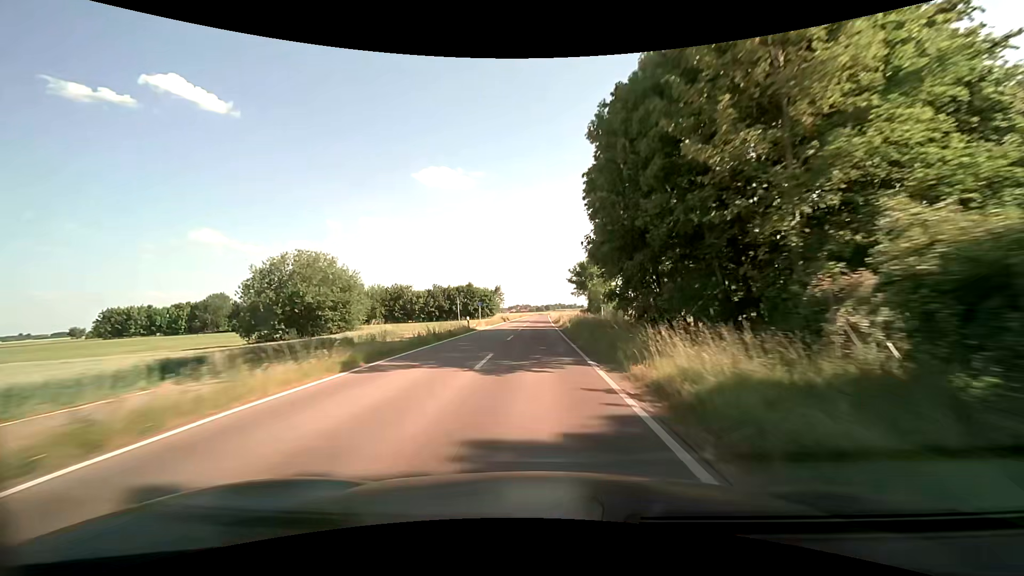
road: tertiary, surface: asphalt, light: Day
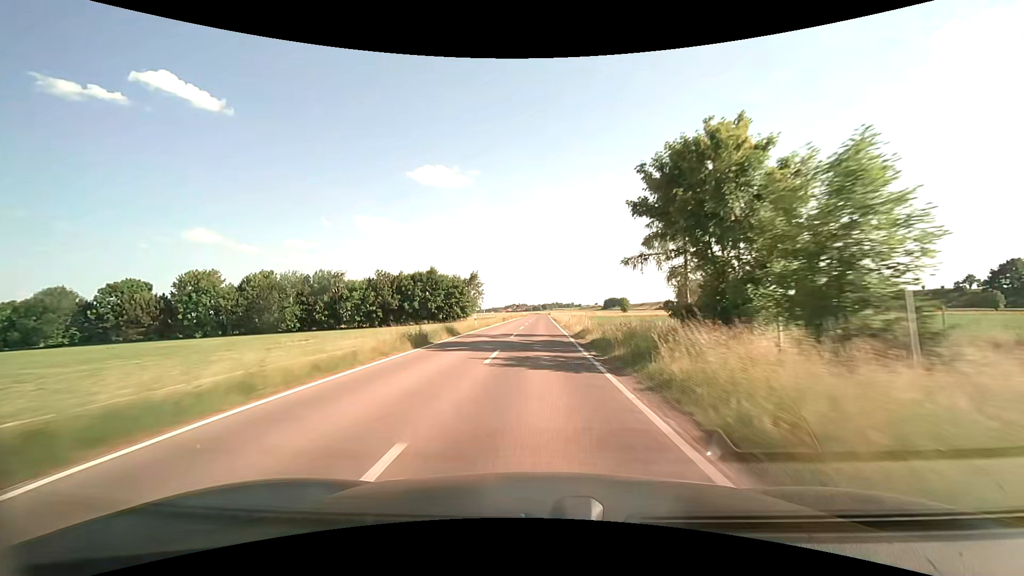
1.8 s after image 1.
(+0.1, +46.6) m; +1°
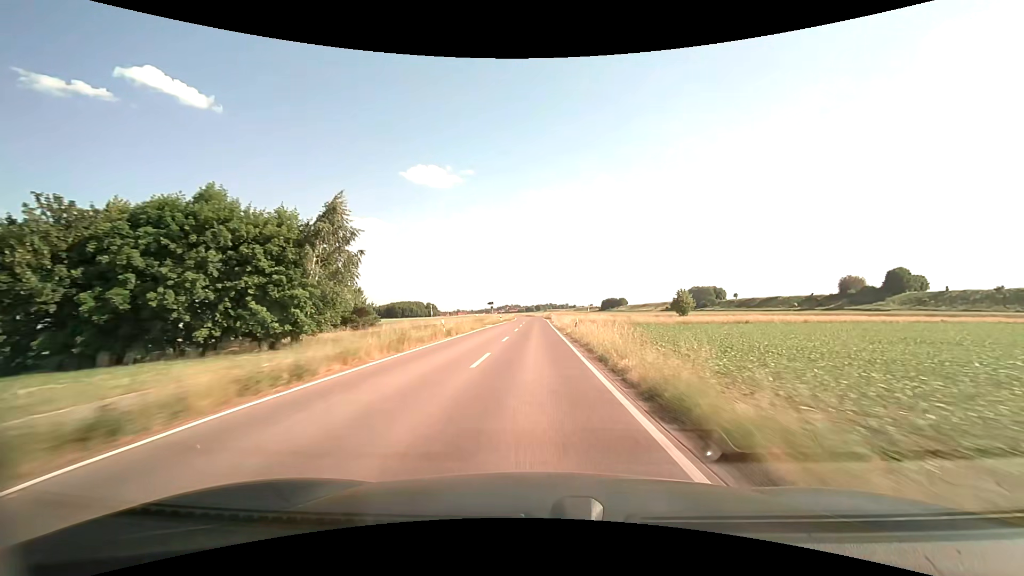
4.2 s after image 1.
(+0.3, +61.9) m; 0°
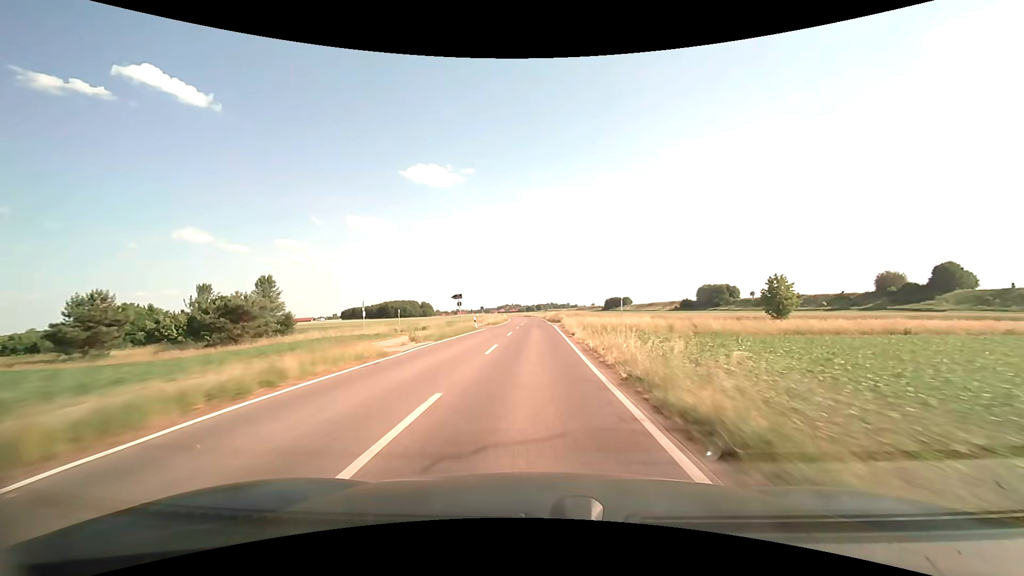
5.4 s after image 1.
(0.0, +31.0) m; 0°
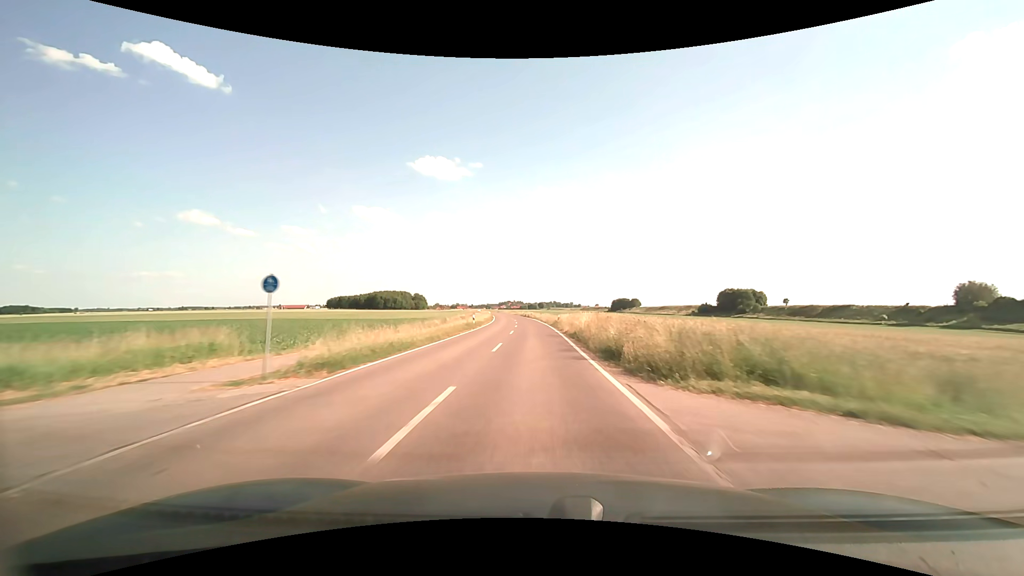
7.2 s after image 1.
(-0.1, +46.5) m; 0°
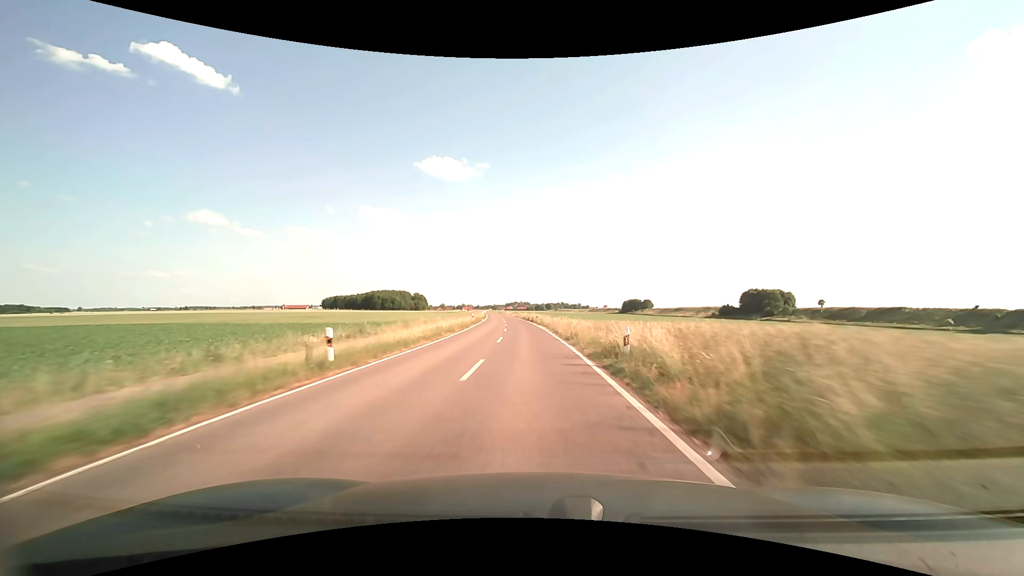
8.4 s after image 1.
(-0.1, +31.1) m; -1°
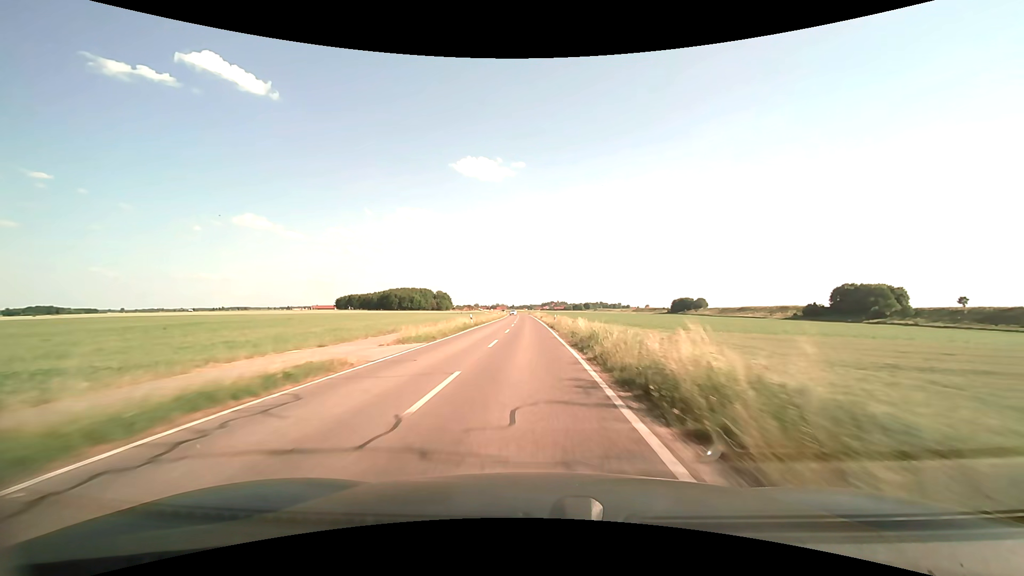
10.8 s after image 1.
(-2.3, +62.2) m; -4°
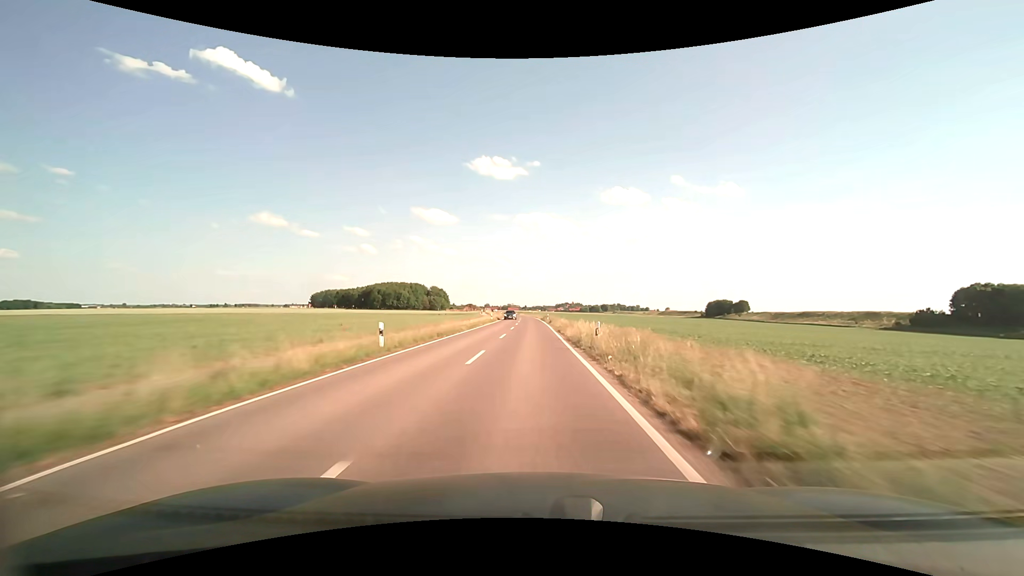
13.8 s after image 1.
(-1.6, +78.2) m; -2°
(0, +10) (0, +20) (0, +30) (0, +40) (0, +50) (0, +60) (-1, +70) (-1, +80) (-1, +90) (-2, +100) m
